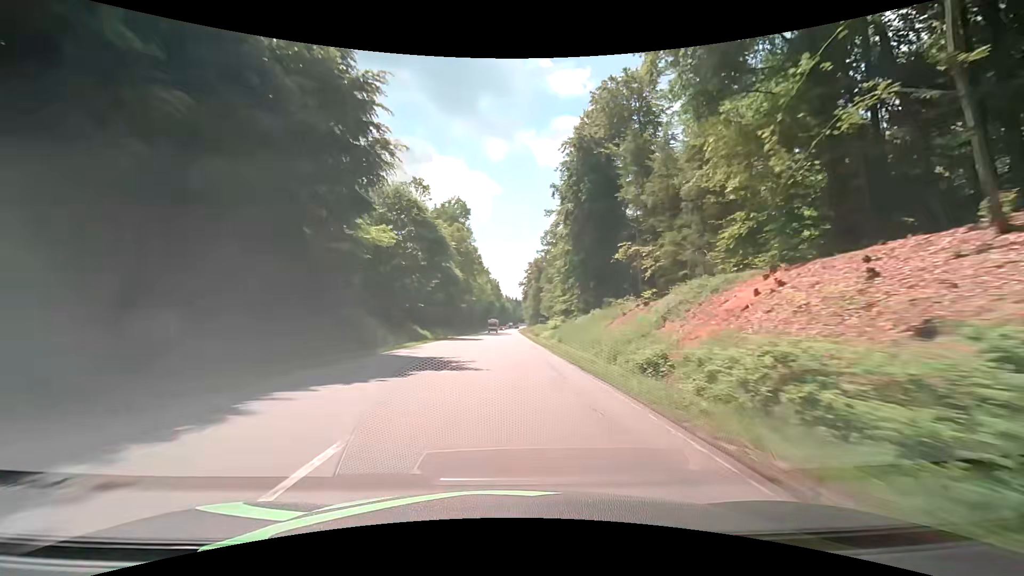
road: secondary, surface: asphalt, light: Day
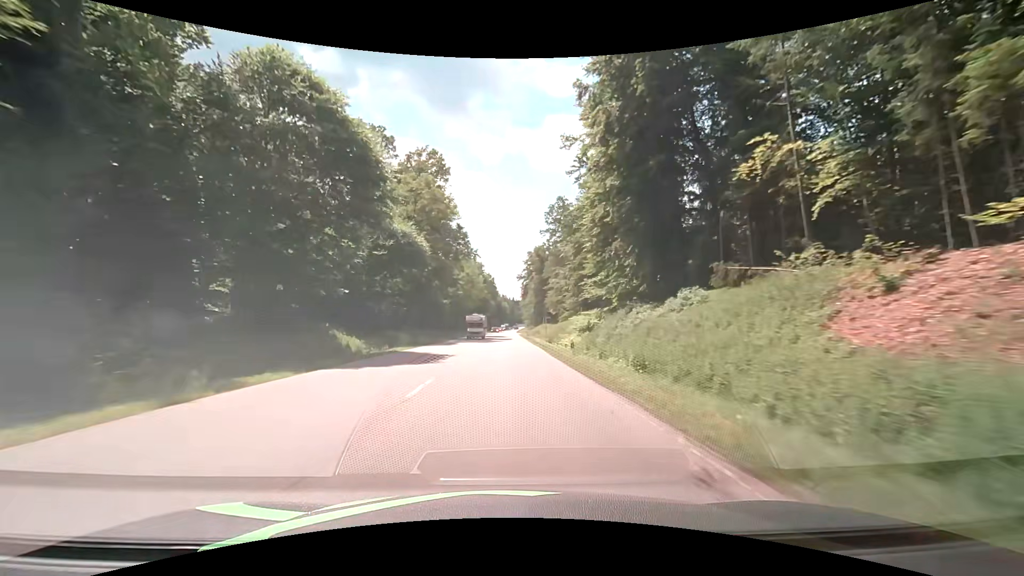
(+0.6, +28.7) m; +1°
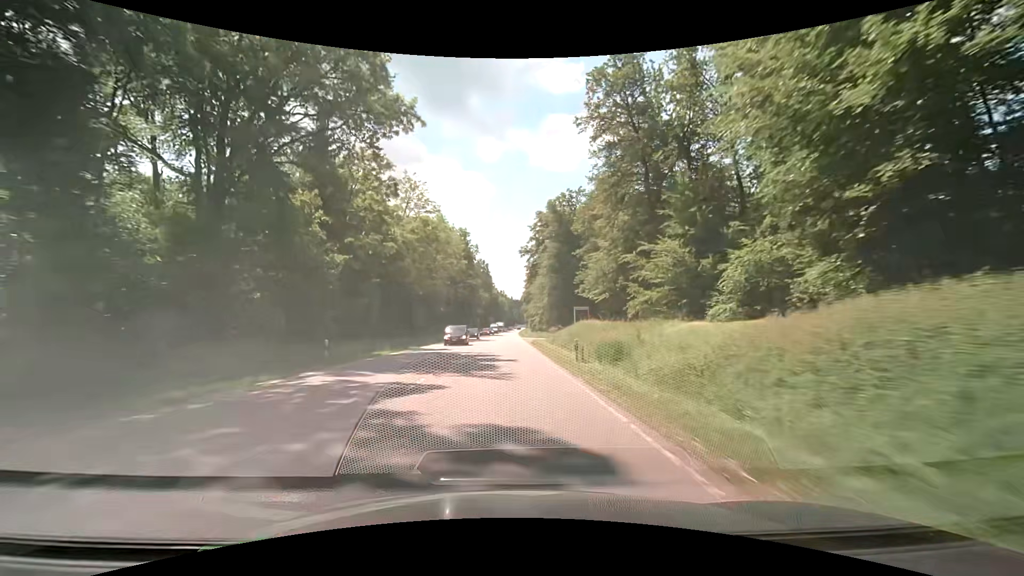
(+0.1, +57.0) m; +1°
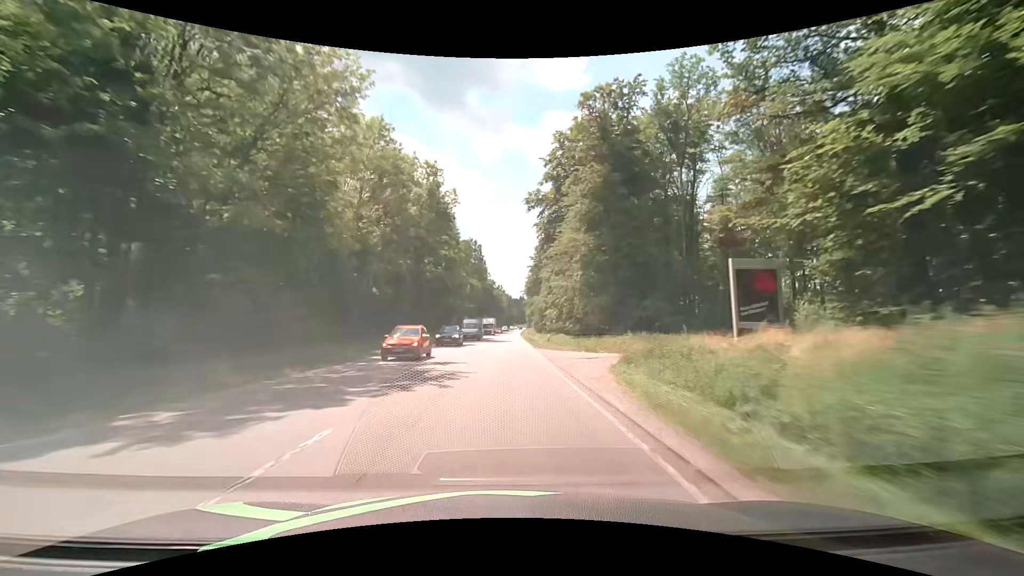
(-0.4, +42.6) m; 0°
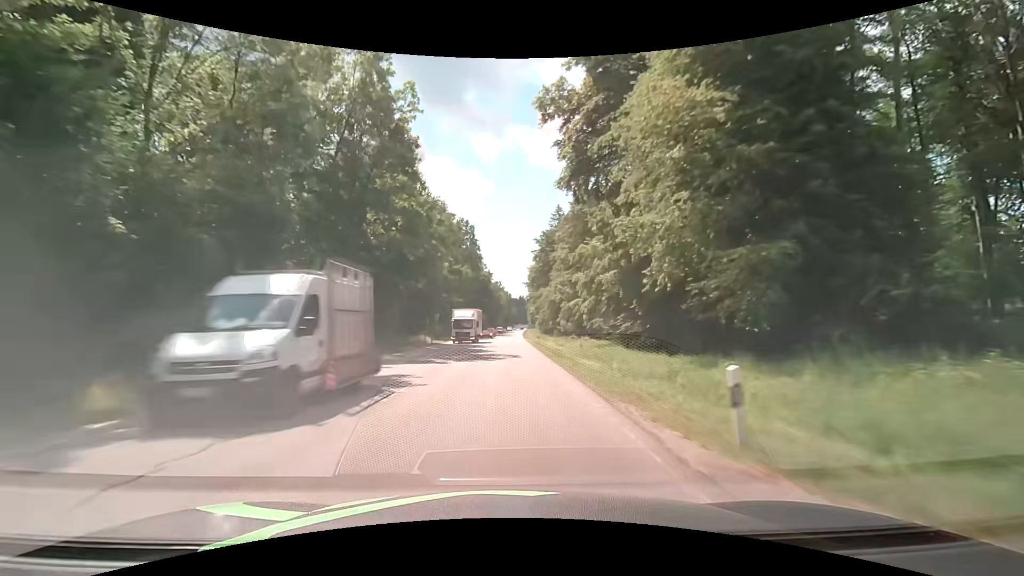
(0.0, +28.4) m; 0°
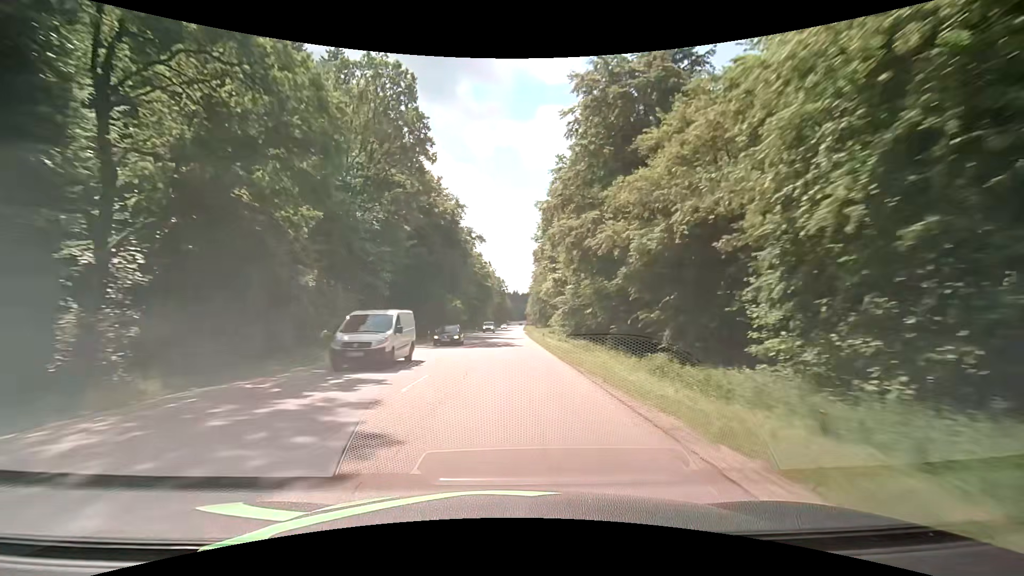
(+0.2, +70.8) m; 0°
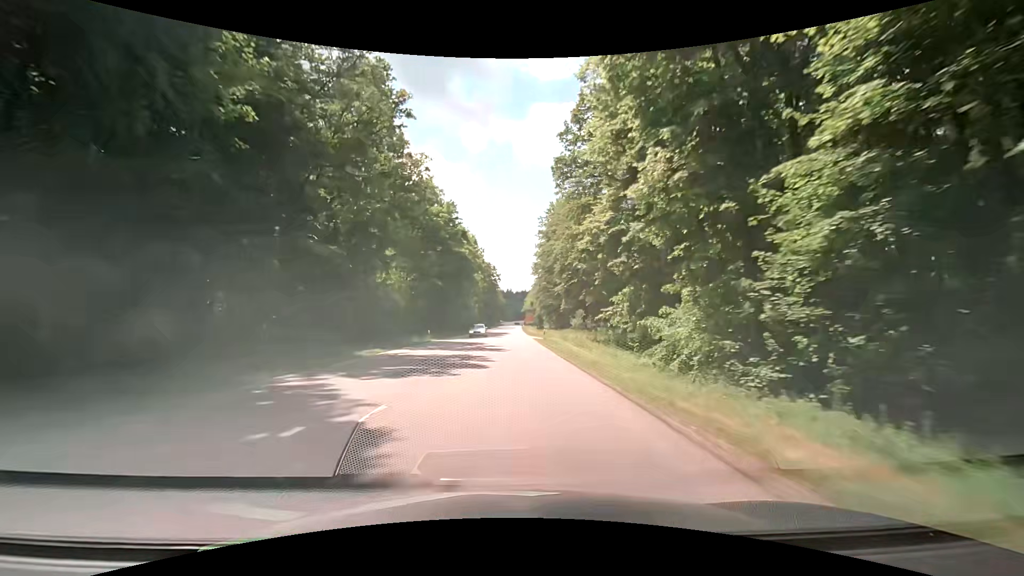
(+0.8, +53.6) m; +1°
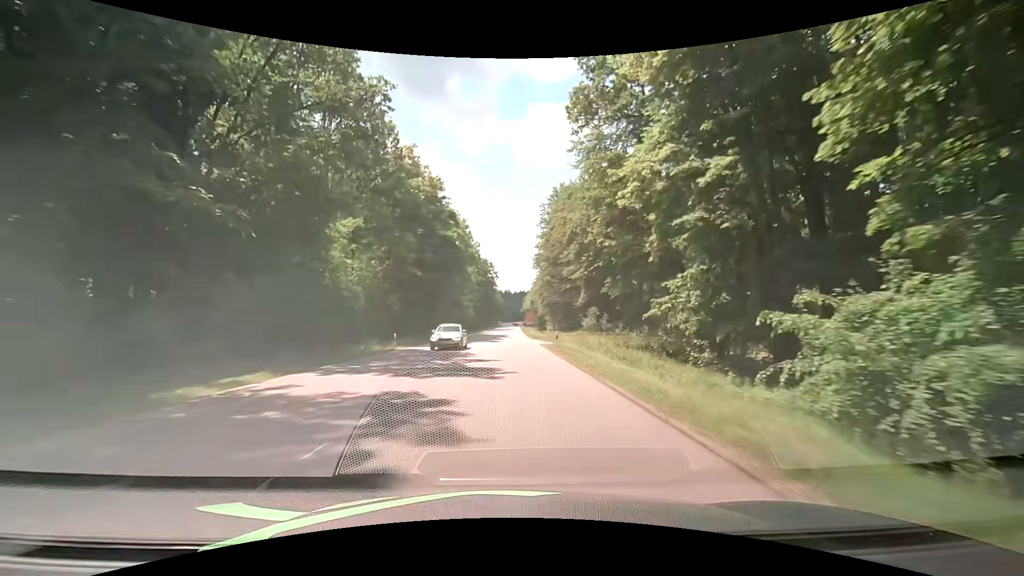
(0.0, +12.8) m; 0°
(0, +10) (0, +20) (0, +30) (0, +40) (0, +50) (+1, +60) (+1, +70) (+1, +80) (+1, +90) (+1, +100) m
